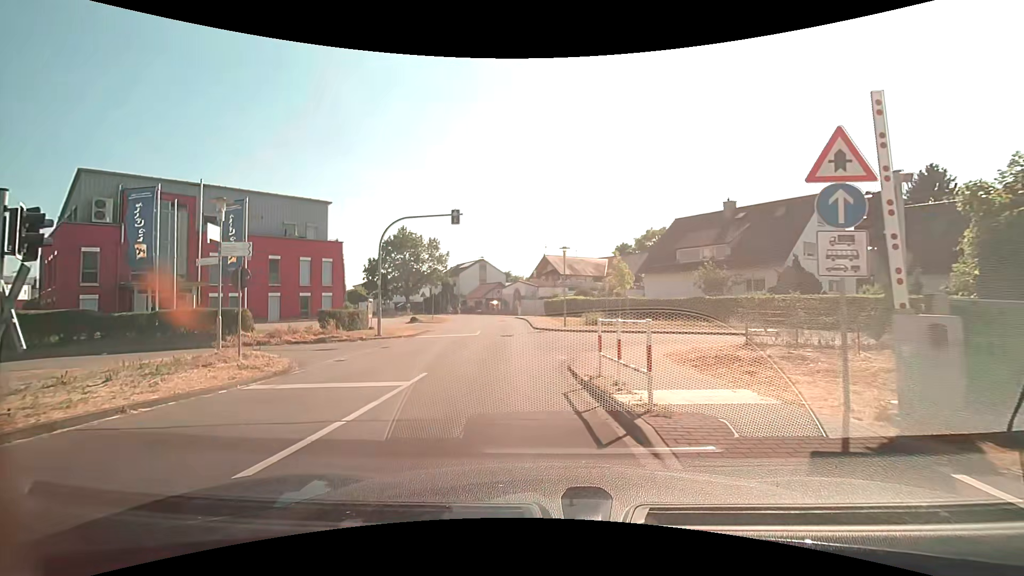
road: unclassified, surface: asphalt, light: Day
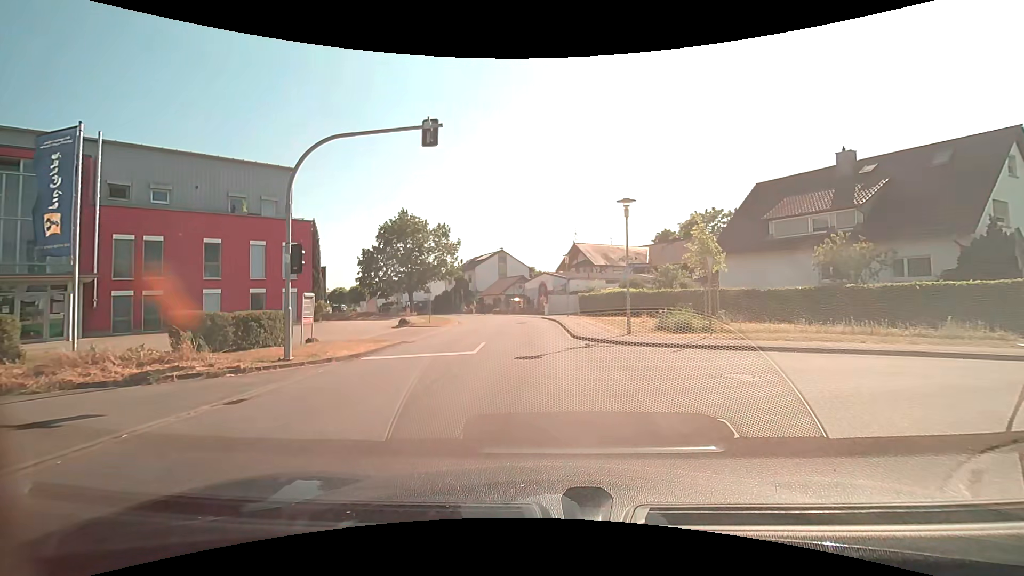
(-0.6, +11.8) m; -2°
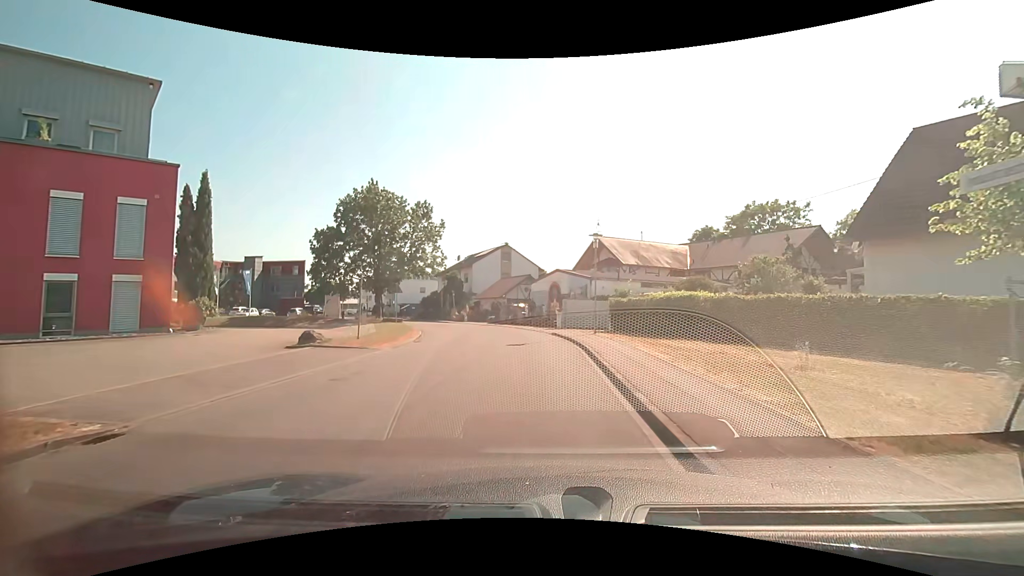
(-0.1, +14.2) m; -1°
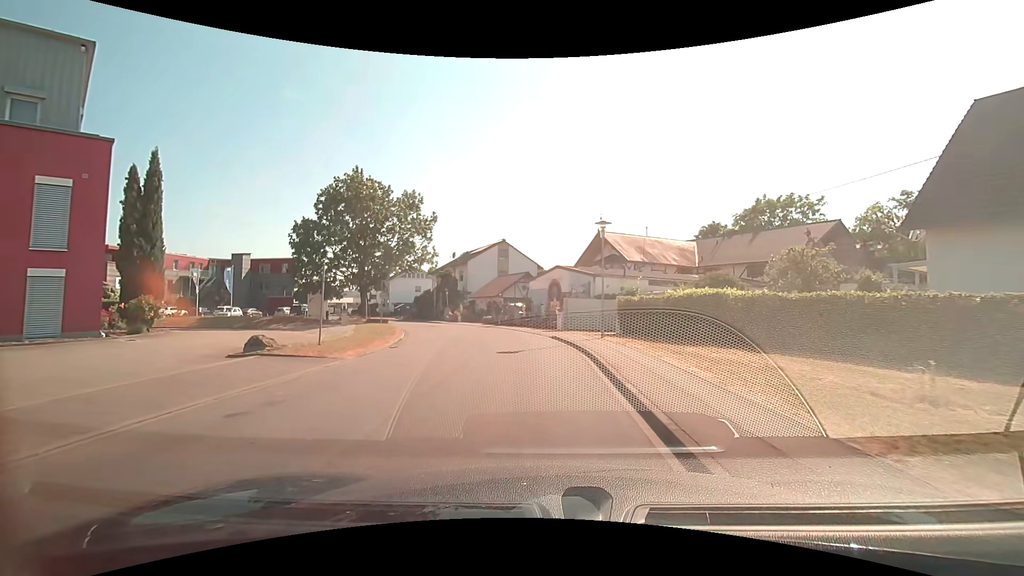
(0.0, +3.2) m; 0°
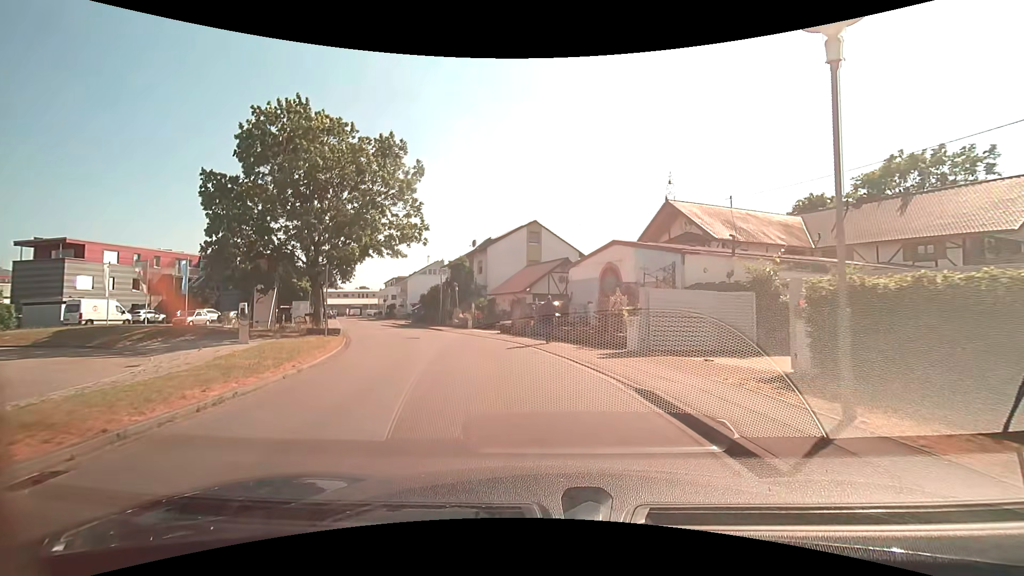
(-0.4, +14.0) m; -4°
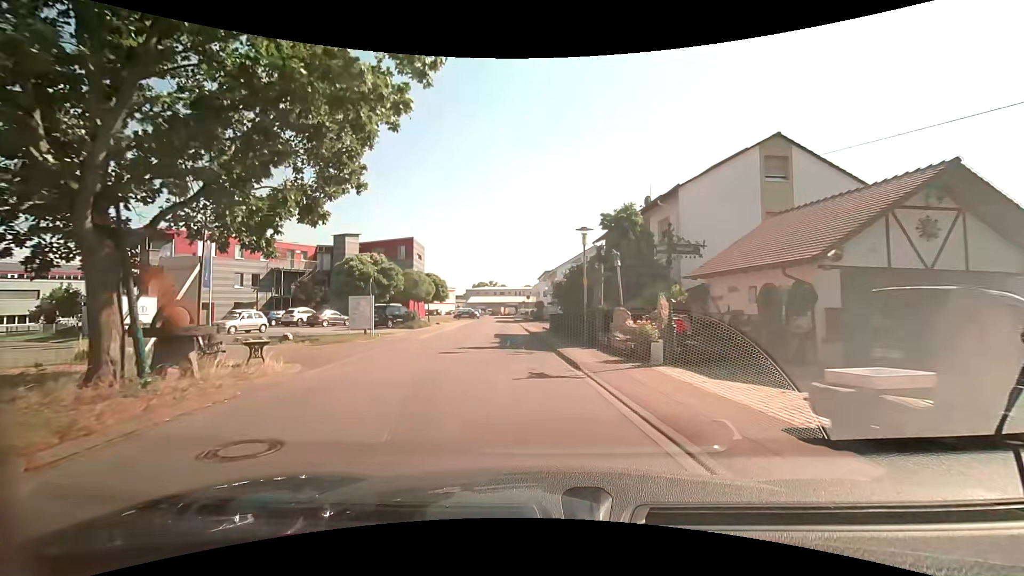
(-3.1, +20.6) m; -19°
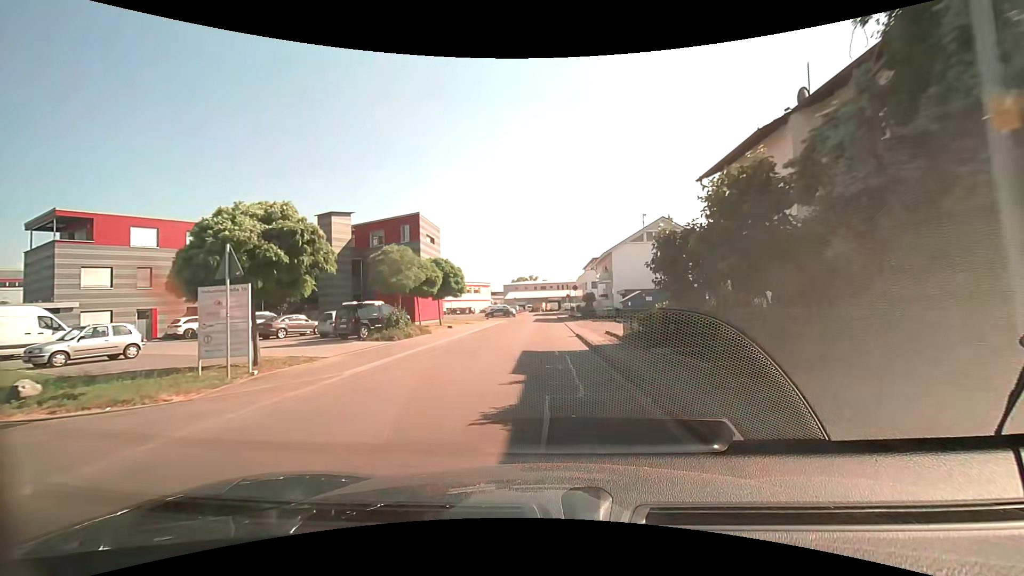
(-0.8, +15.2) m; -5°
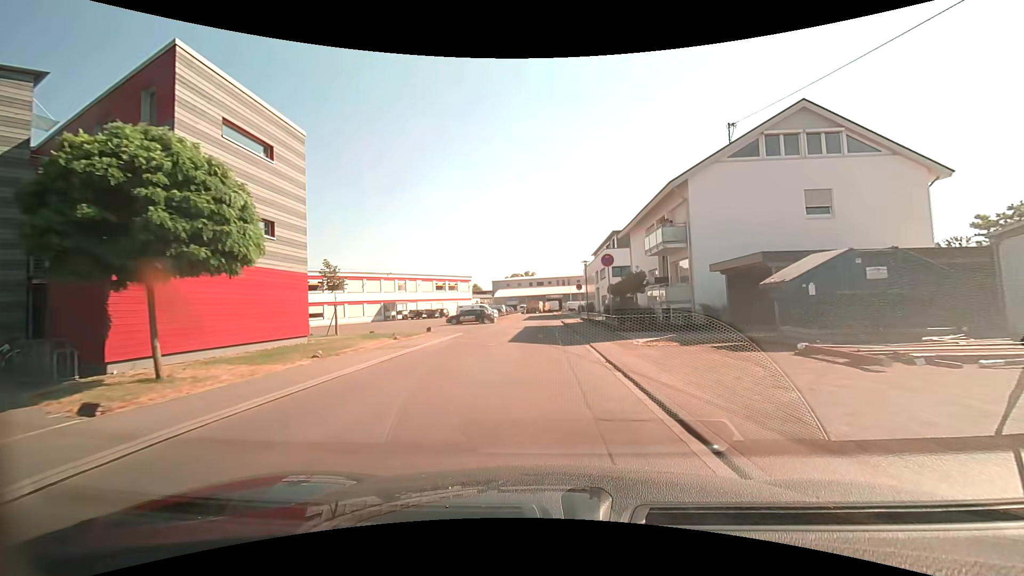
(+0.2, +28.5) m; 0°
